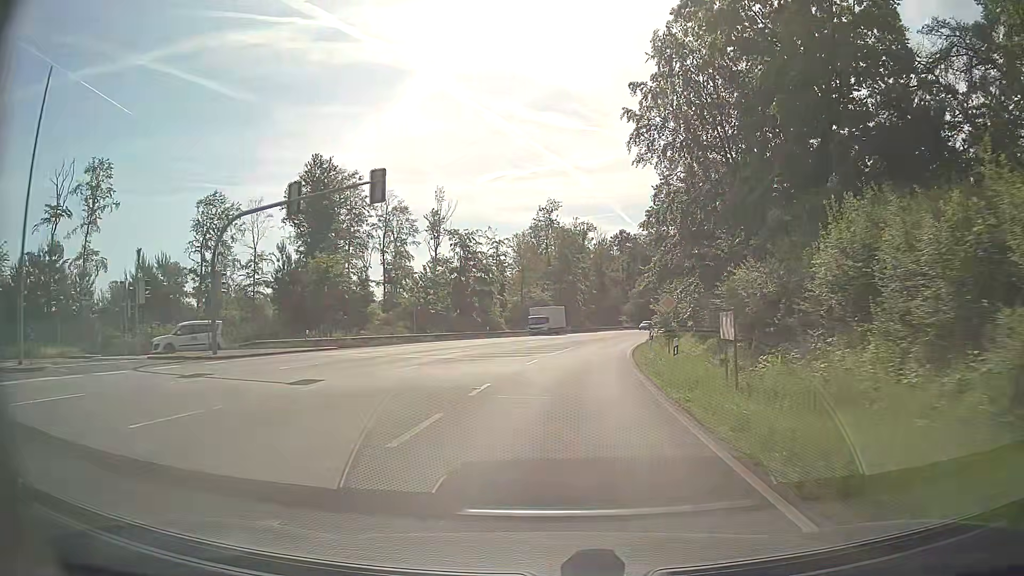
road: primary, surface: asphalt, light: Day
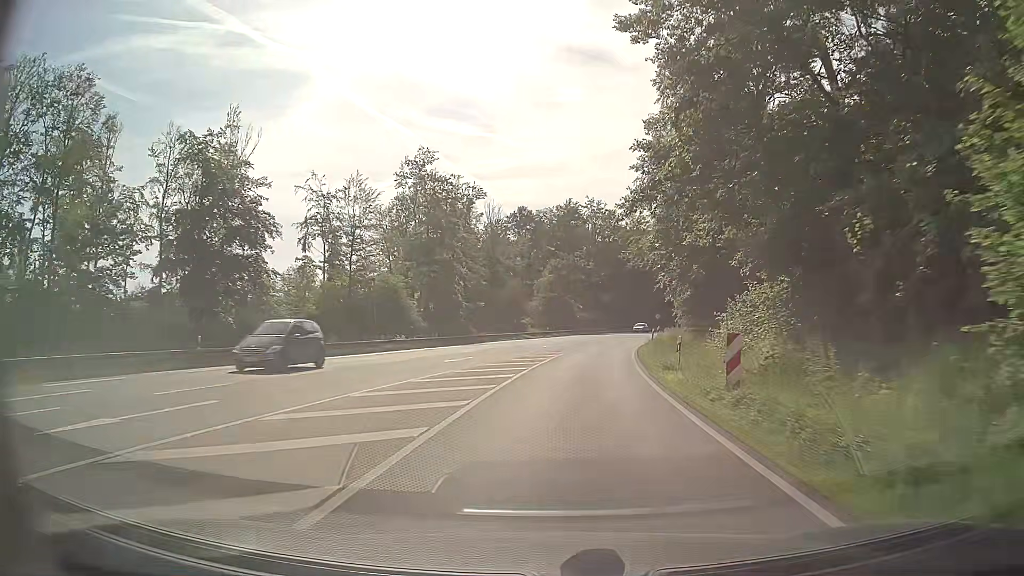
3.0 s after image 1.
(+3.7, +46.2) m; +9°
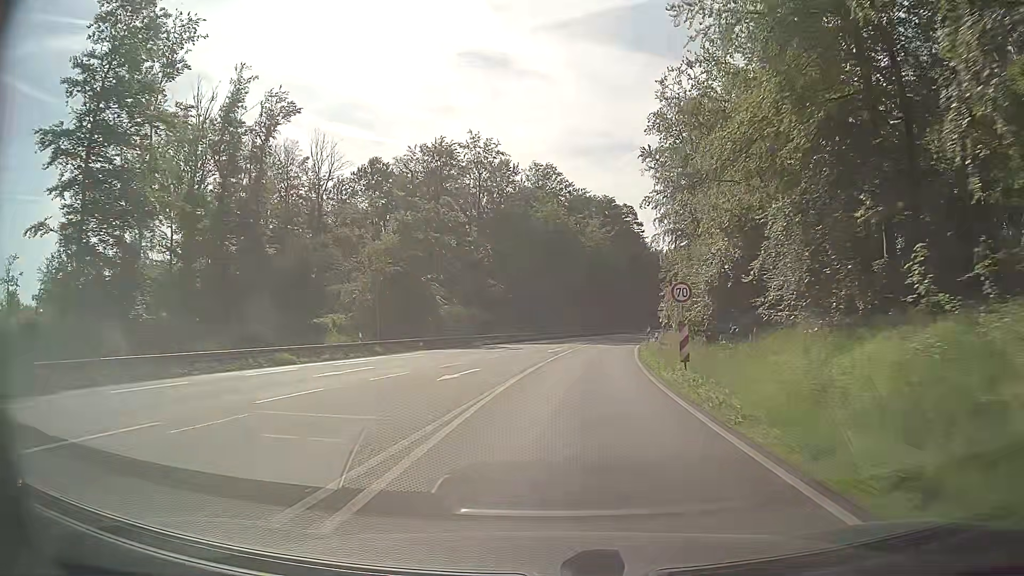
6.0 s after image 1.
(+3.8, +47.5) m; +9°
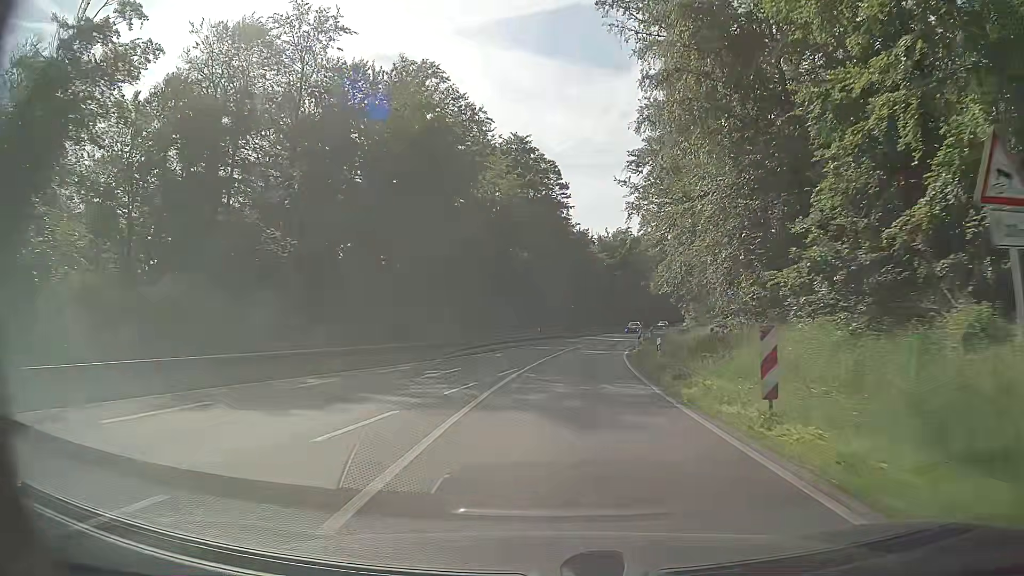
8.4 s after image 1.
(+2.8, +38.8) m; +9°
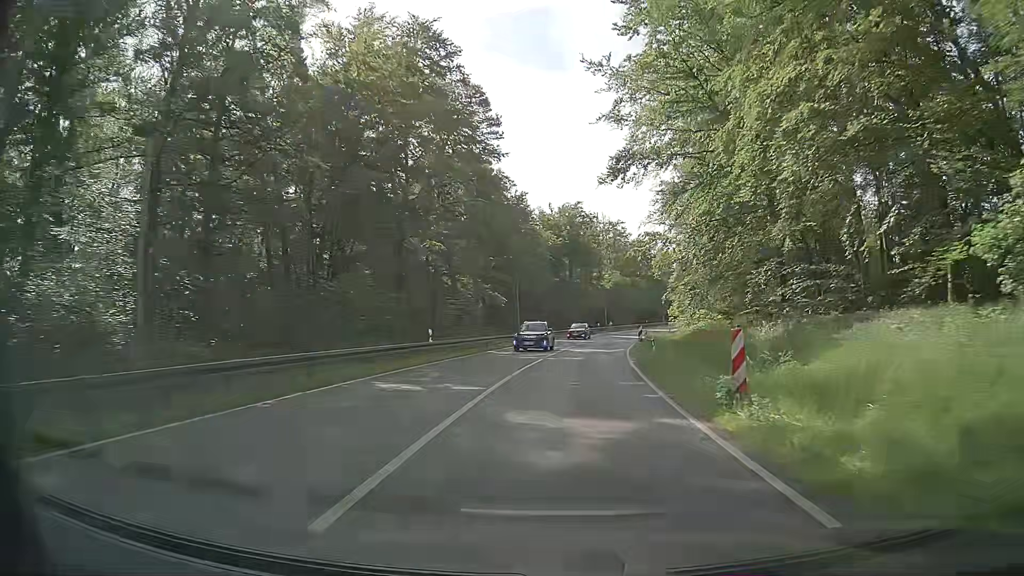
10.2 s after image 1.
(+1.2, +29.7) m; +5°
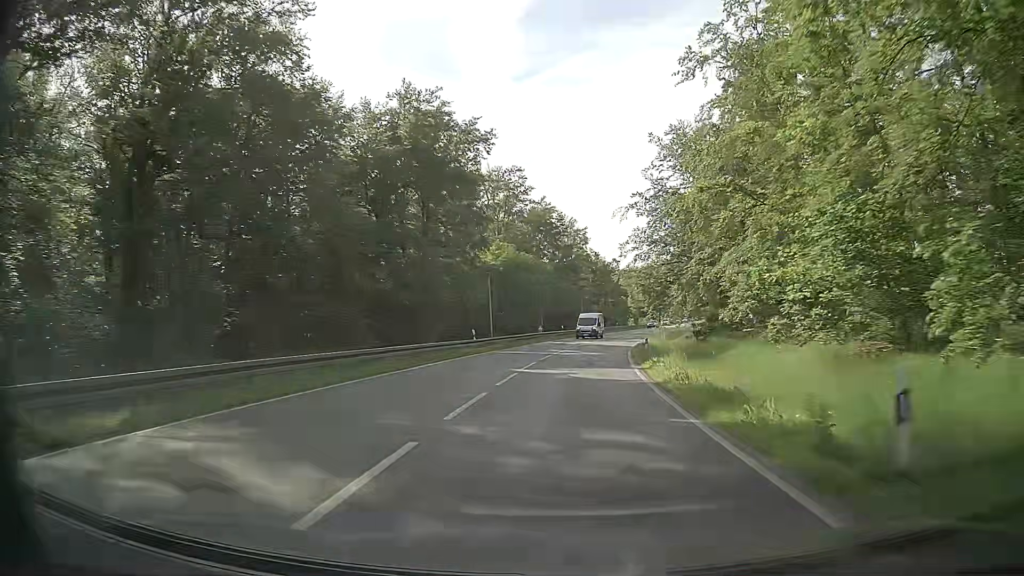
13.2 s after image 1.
(+3.7, +50.1) m; +9°
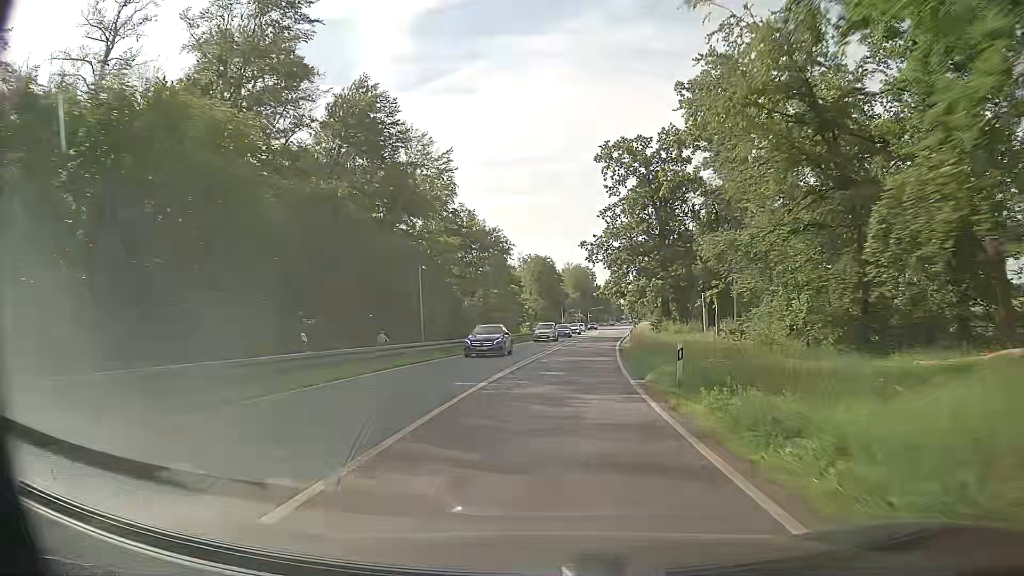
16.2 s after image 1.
(+5.2, +50.6) m; +10°
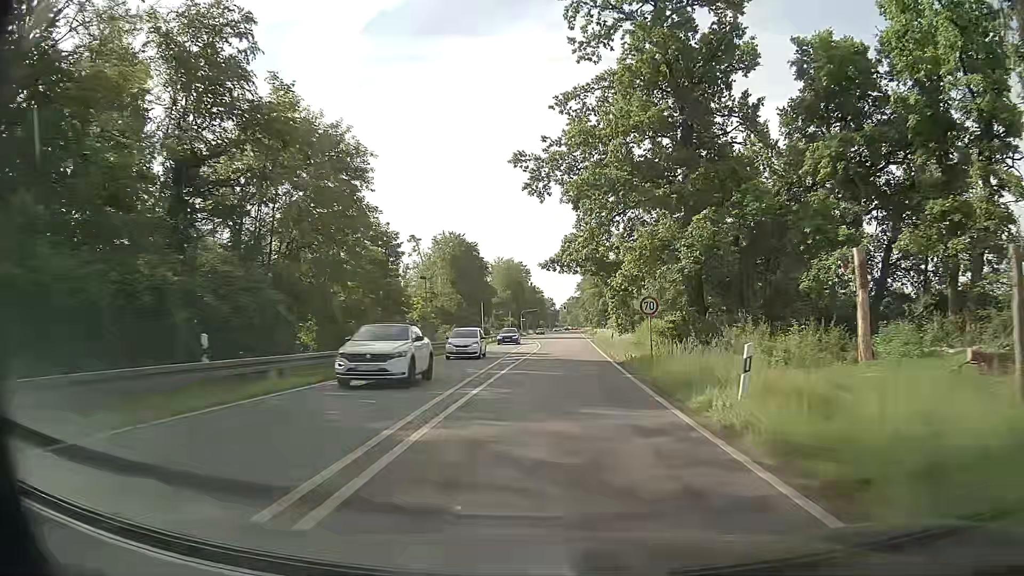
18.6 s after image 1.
(+2.3, +40.6) m; +6°
(0, +10) (0, +20) (+1, +30) (+1, +40) (+1, +50) (+2, +60) (+2, +70) (+3, +80) (+3, +90) (+3, +100) m
